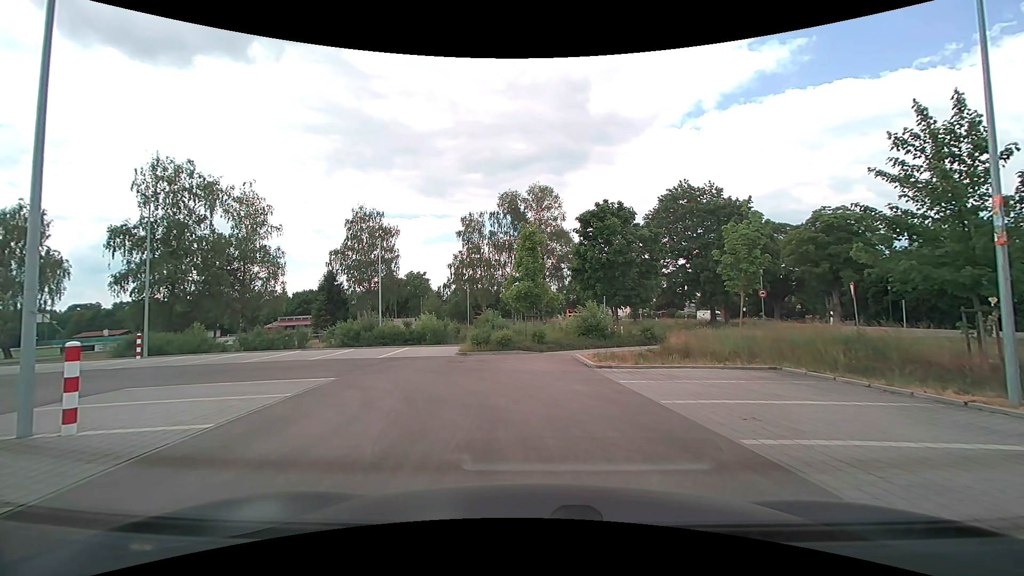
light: Day
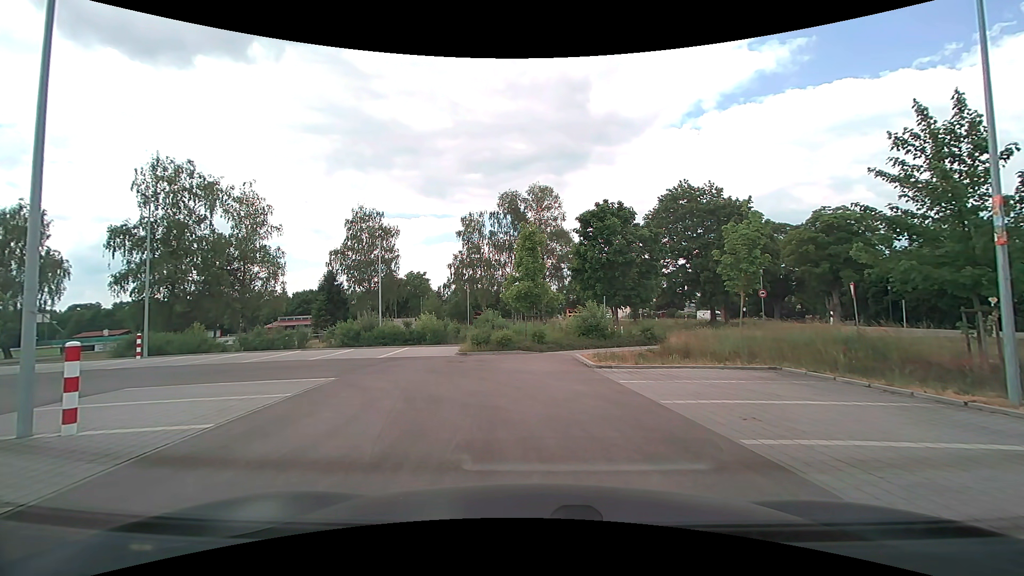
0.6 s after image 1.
(0.0, 0.0) m; 0°
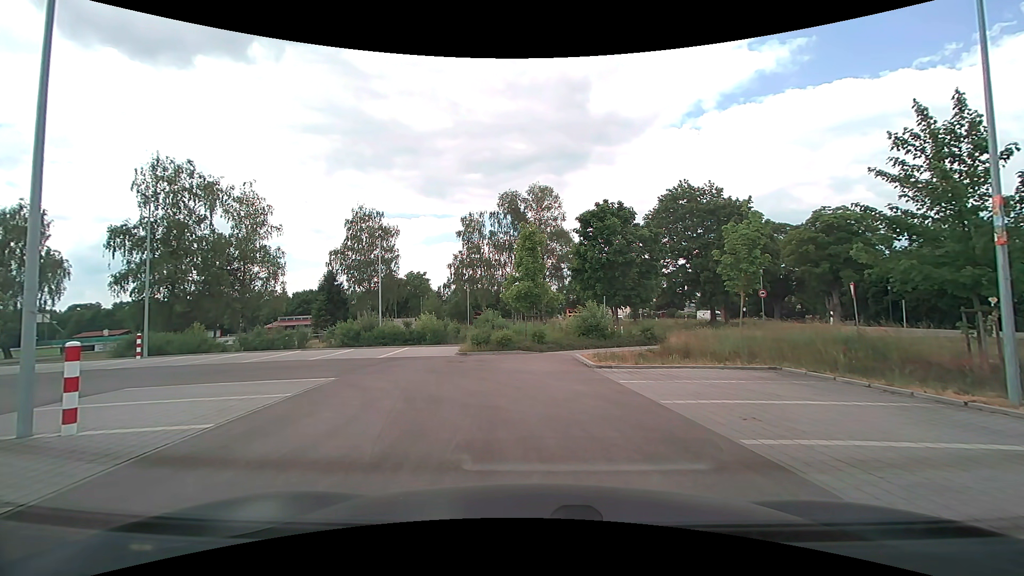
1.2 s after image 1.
(0.0, 0.0) m; 0°
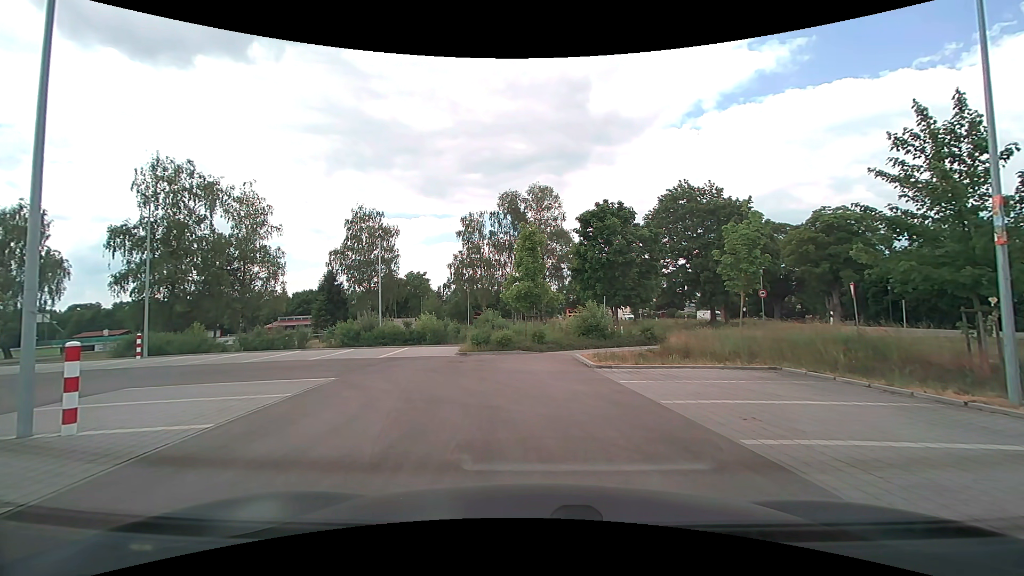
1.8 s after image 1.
(0.0, 0.0) m; 0°
